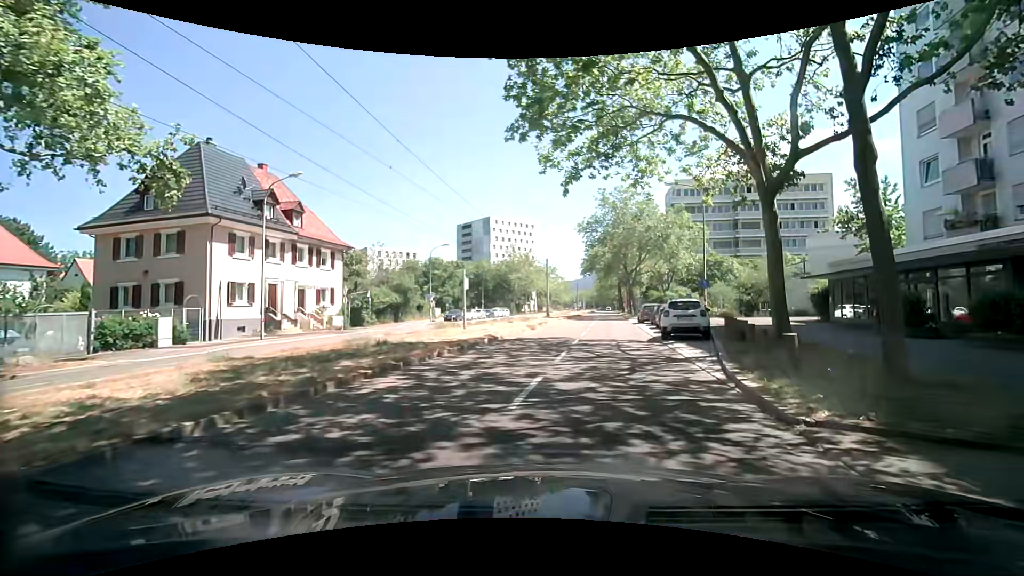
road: tertiary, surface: asphalt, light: Day
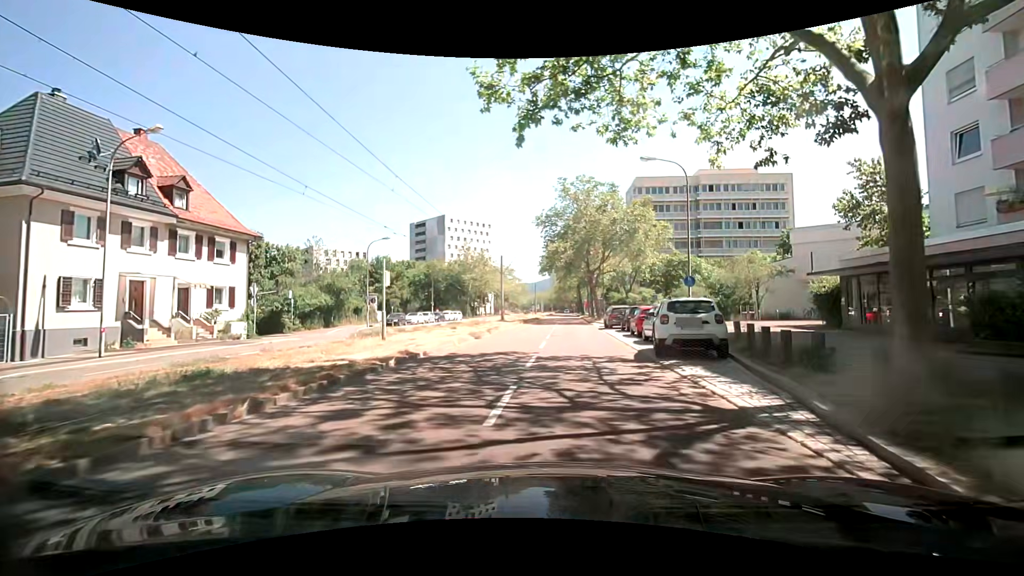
(+0.4, +6.9) m; +4°
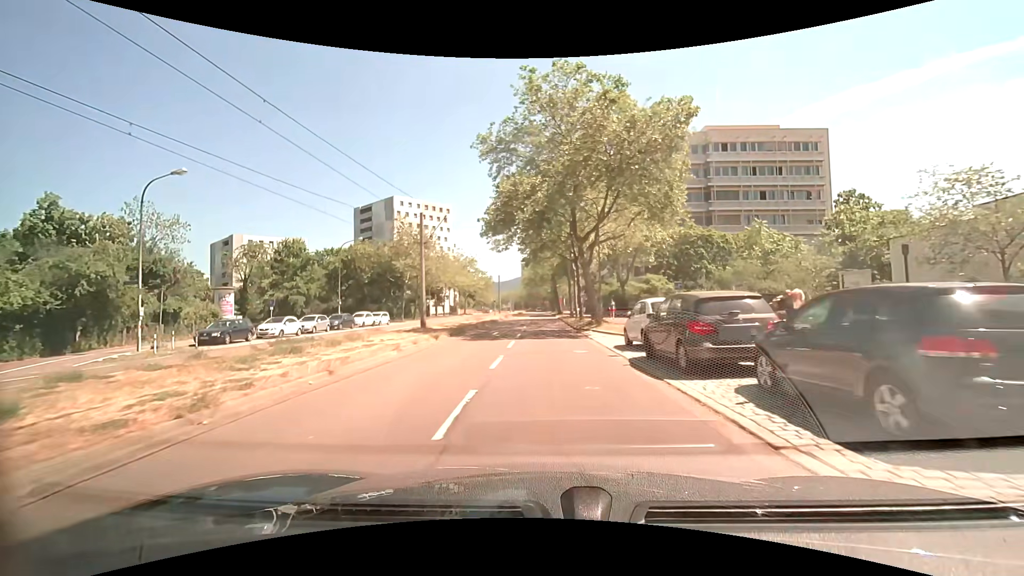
(+1.3, +24.9) m; +3°
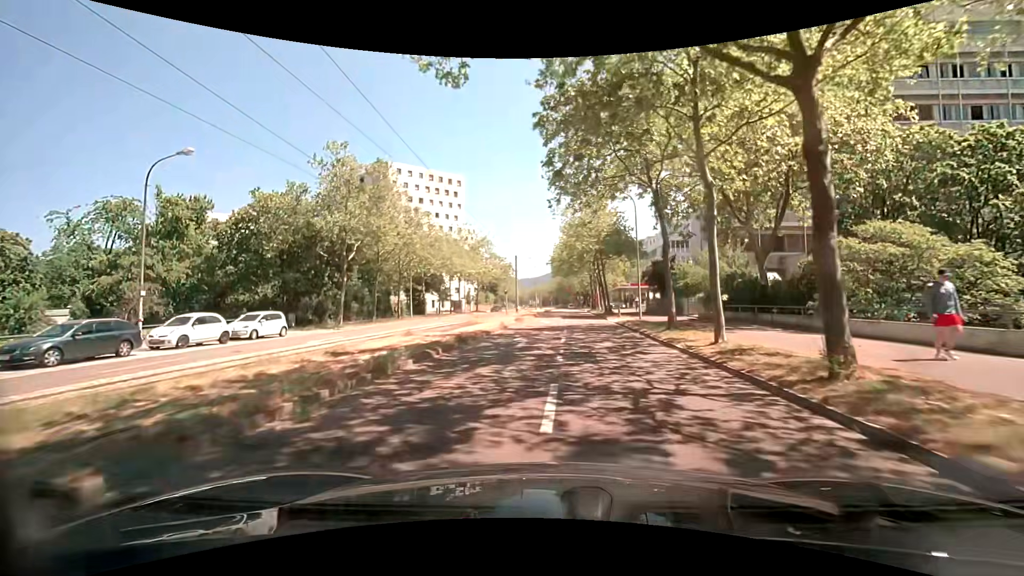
(-0.9, +29.6) m; -3°
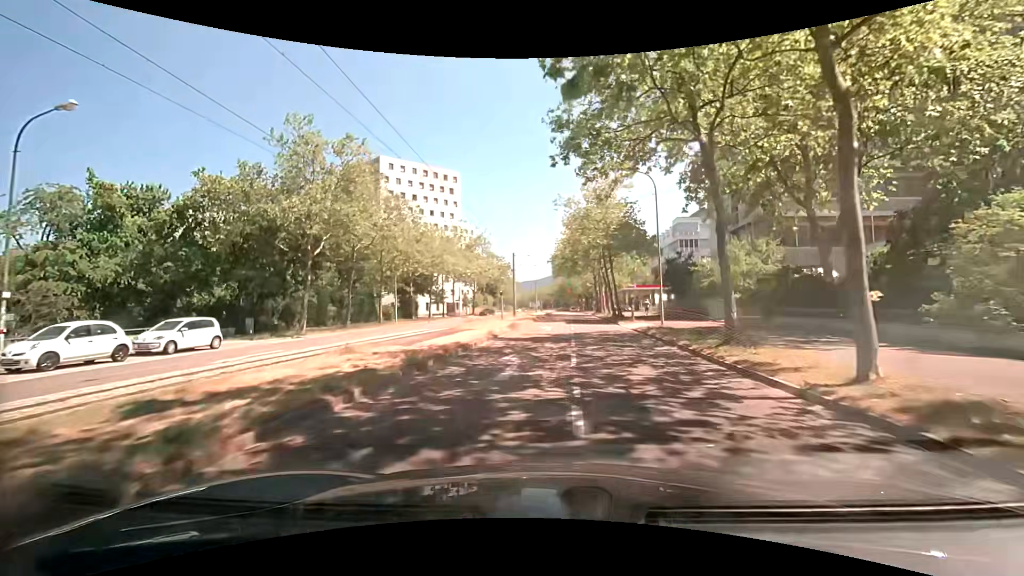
(-0.1, +6.2) m; -1°
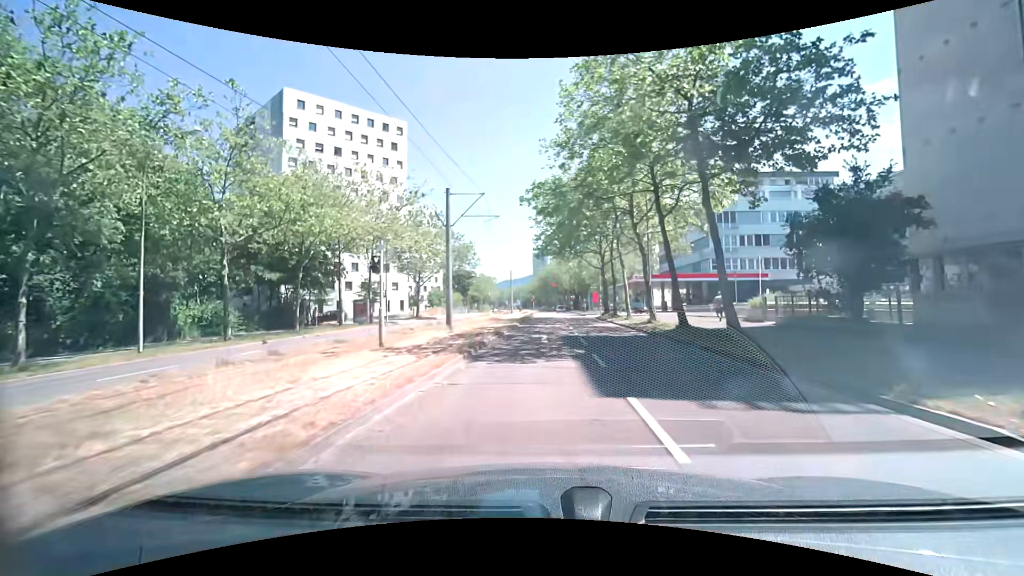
(+0.7, +30.5) m; +3°
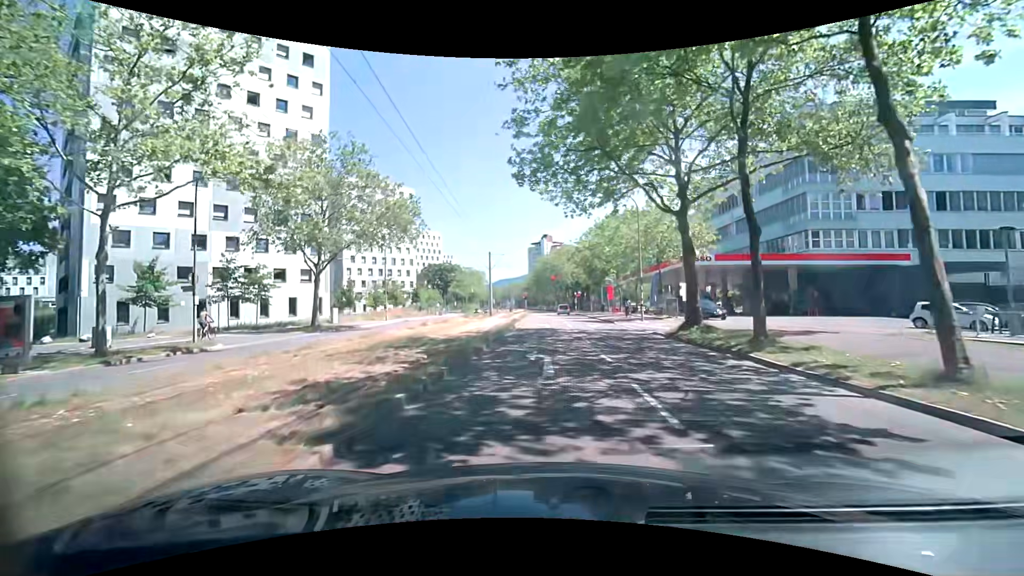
(-0.1, +28.6) m; 0°
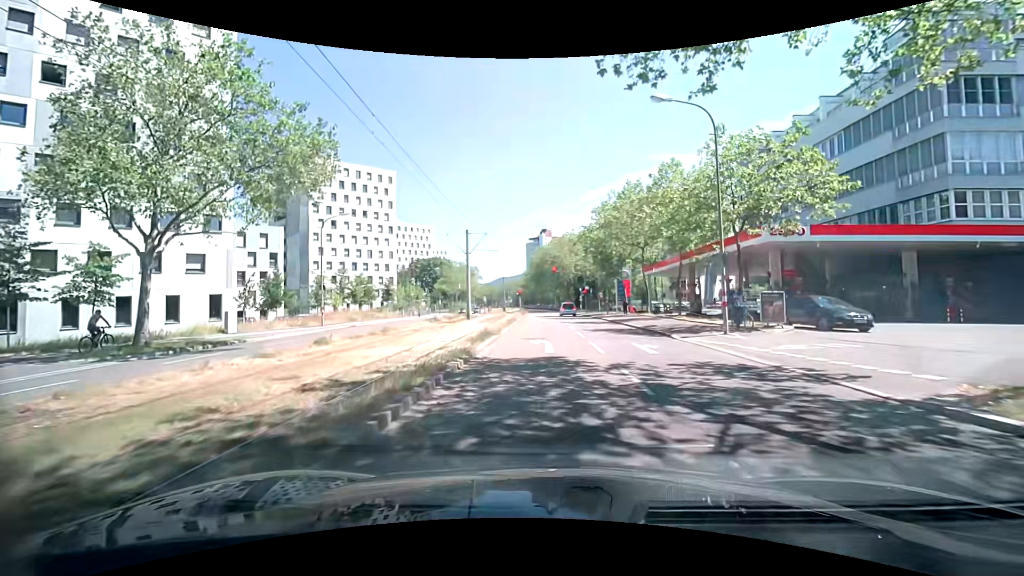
(0.0, +16.0) m; 0°
